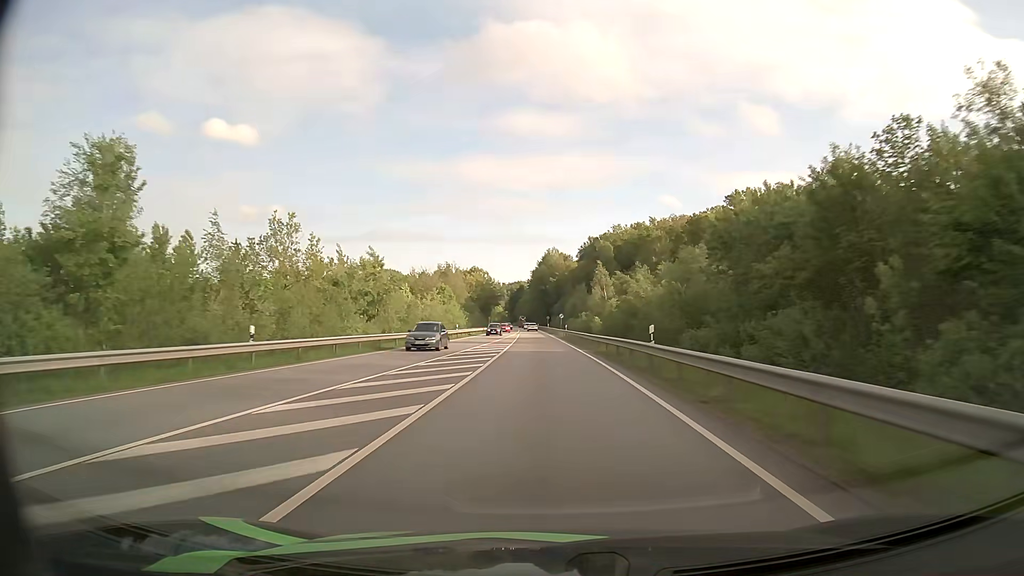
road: primary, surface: asphalt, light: Day
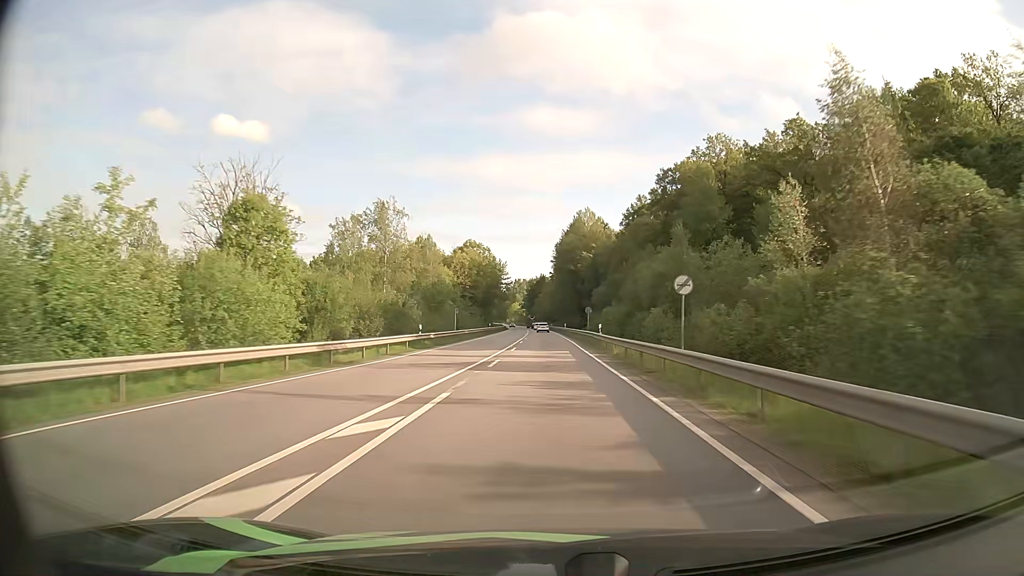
(-1.8, +78.2) m; -2°
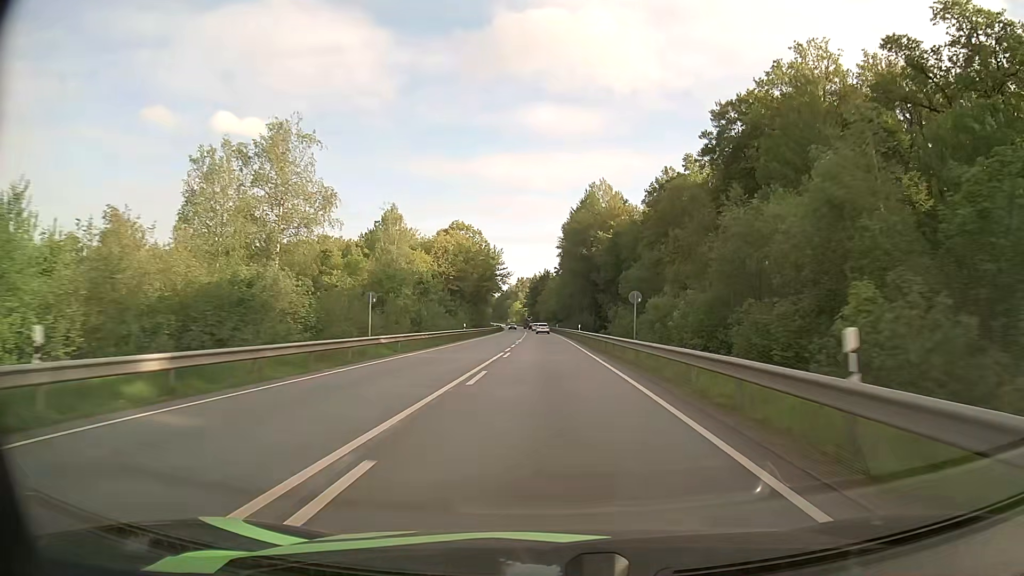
(-0.1, +31.1) m; 0°
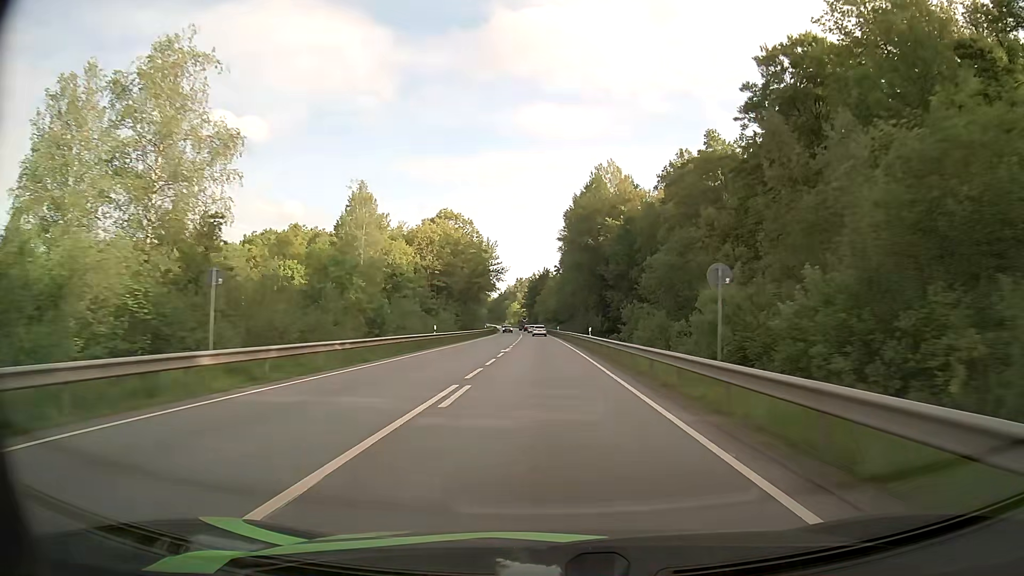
(0.0, +15.5) m; 0°
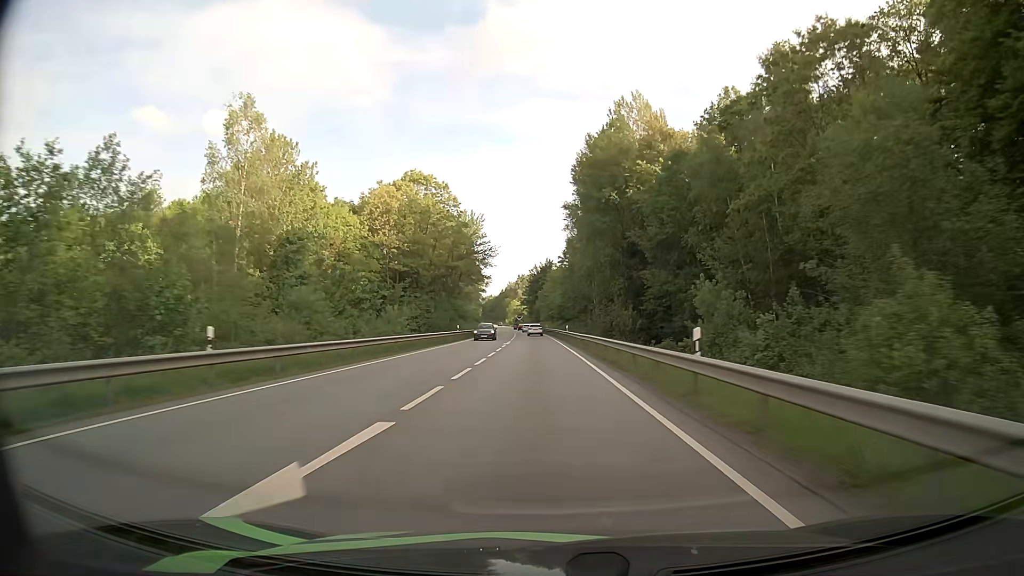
(0.0, +30.7) m; 0°
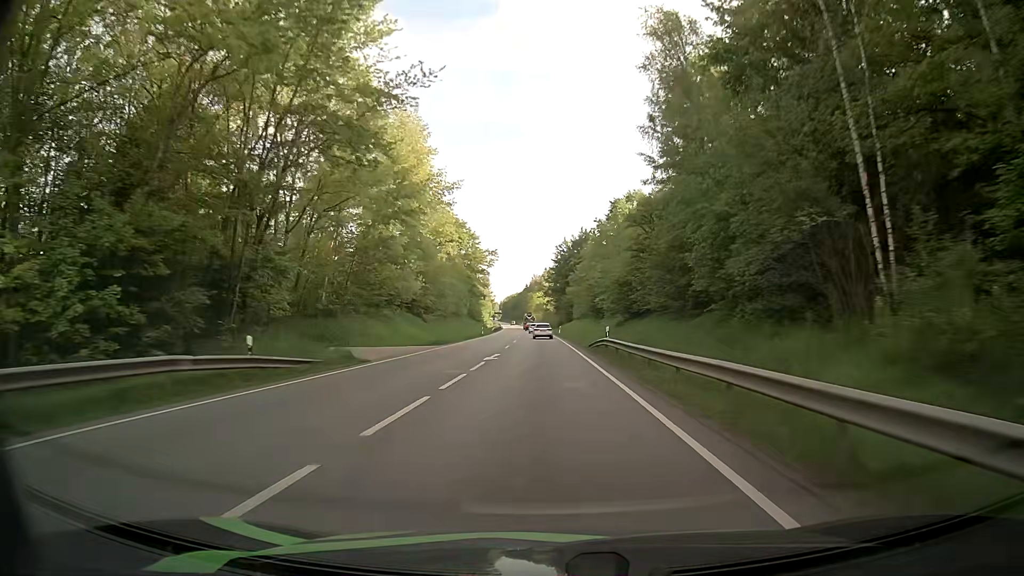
(-1.4, +74.5) m; -2°
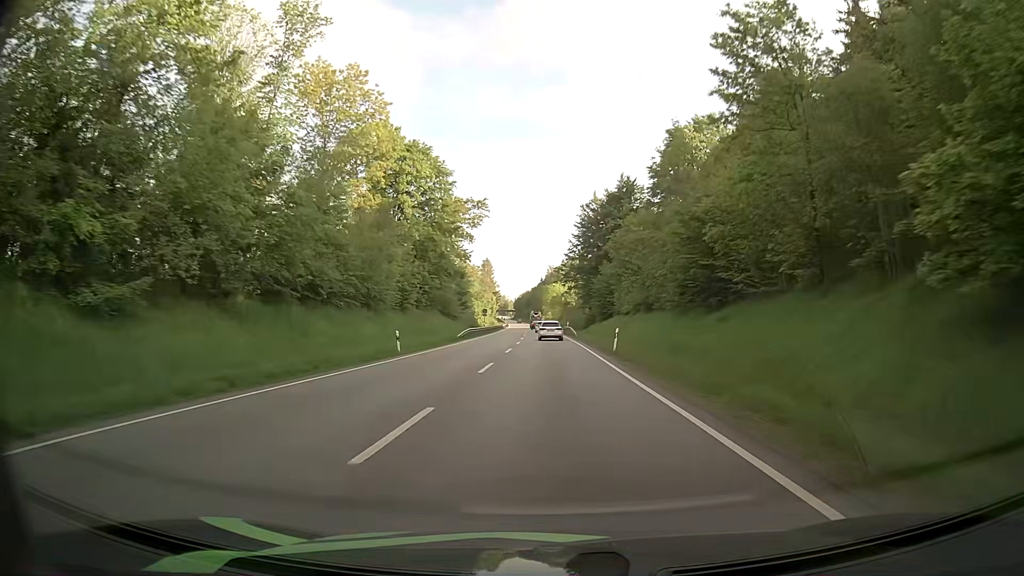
(-1.0, +56.2) m; -2°
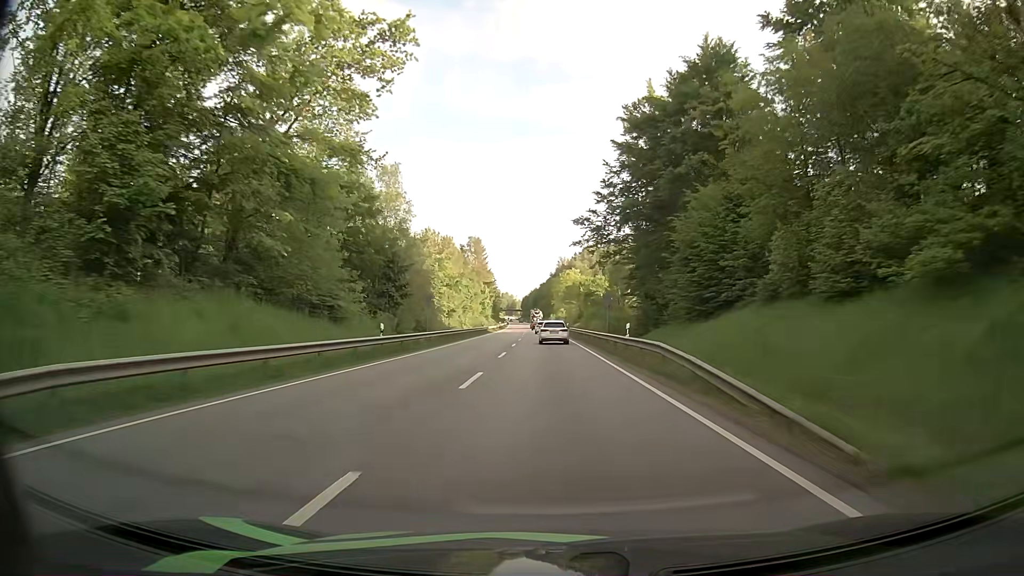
(-0.3, +52.5) m; -1°
(0, +10) (0, +20) (0, +30) (0, +40) (0, +50) (0, +60) (0, +70) (-1, +80) (-1, +90) (-1, +100) m
